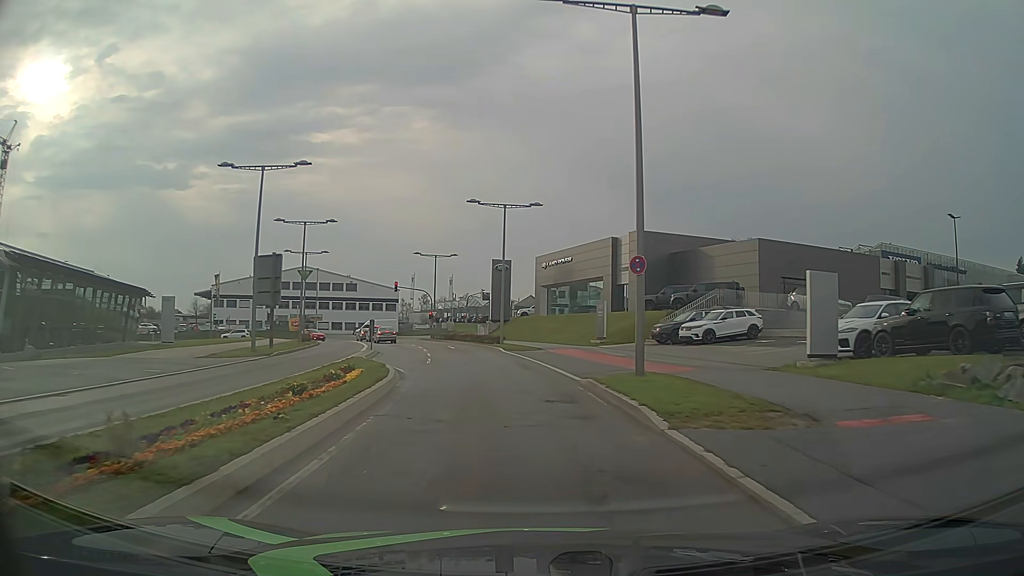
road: secondary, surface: asphalt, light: Day
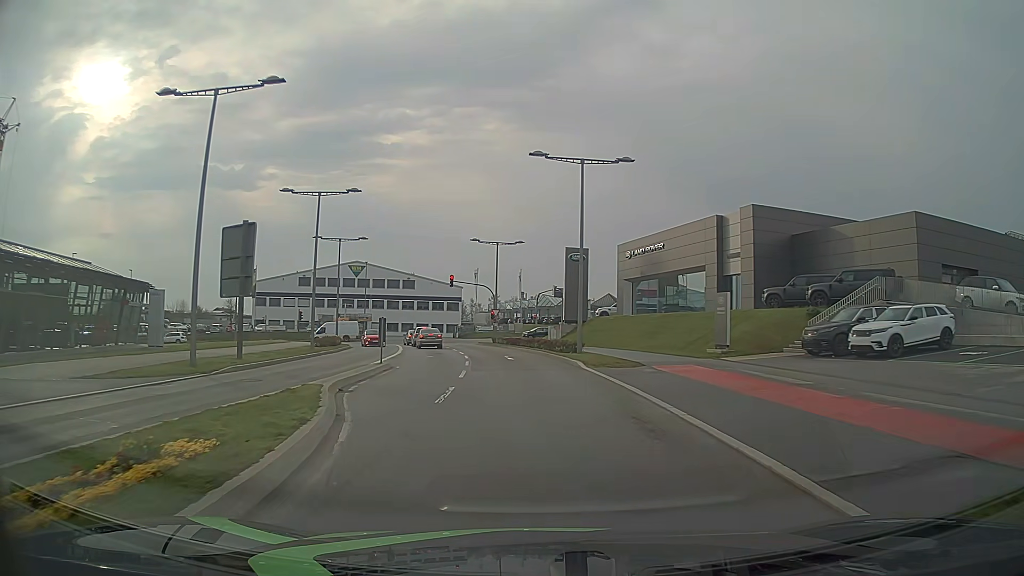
(-0.6, +12.2) m; -6°
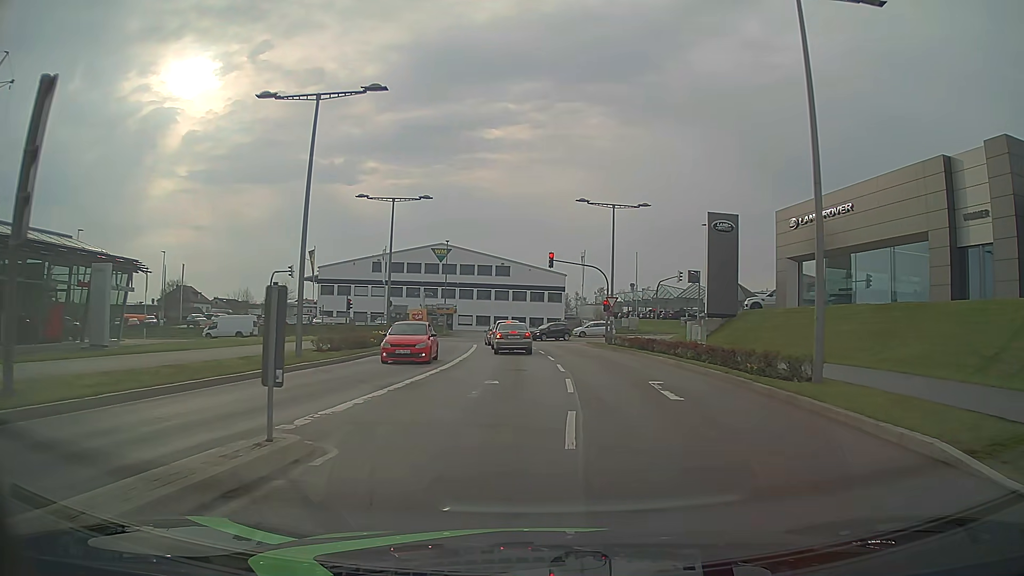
(-1.4, +16.7) m; -9°
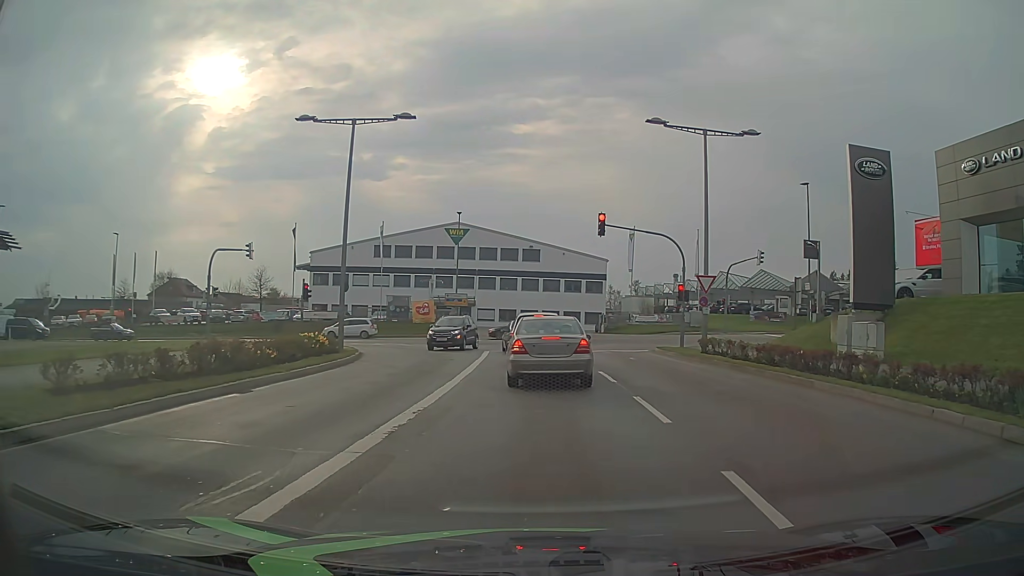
(-0.5, +16.0) m; -2°
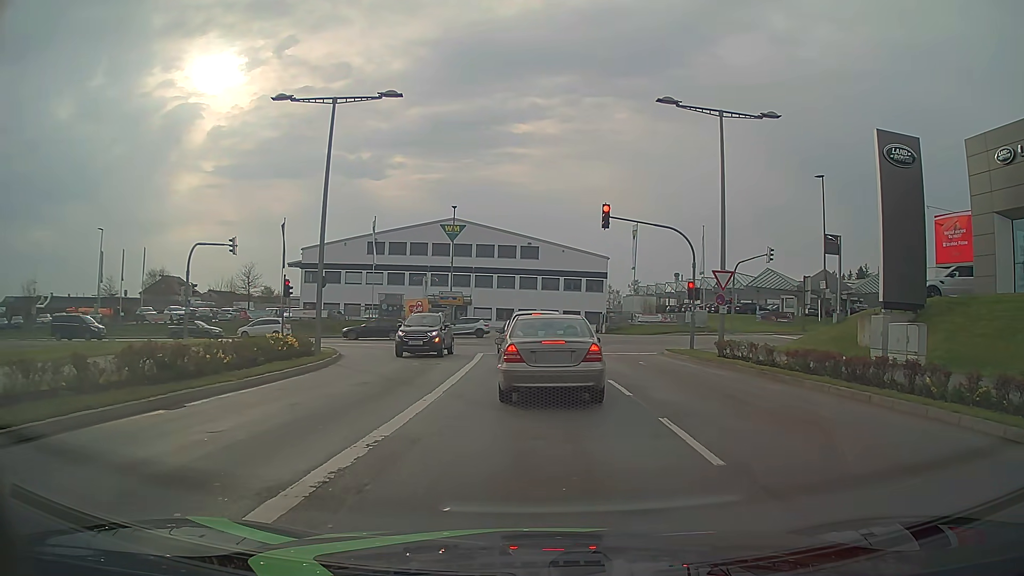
(0.0, +2.5) m; 0°
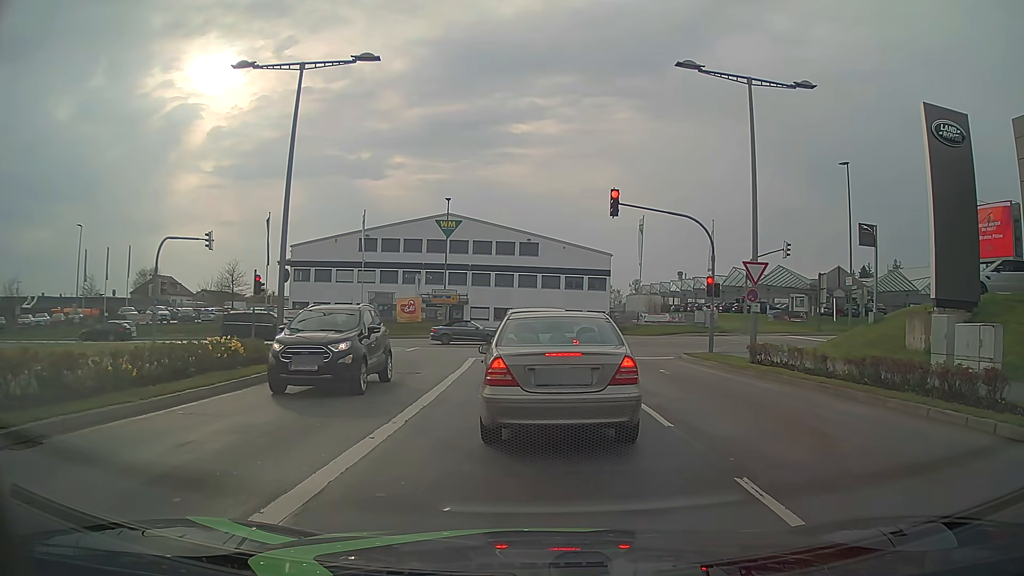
(0.0, +3.4) m; 0°
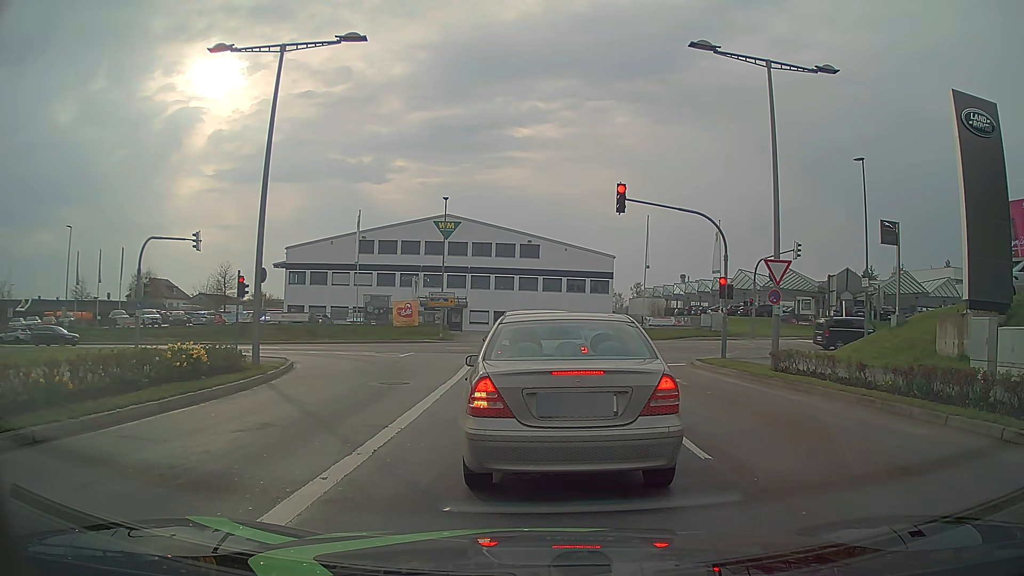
(0.0, +1.7) m; -2°
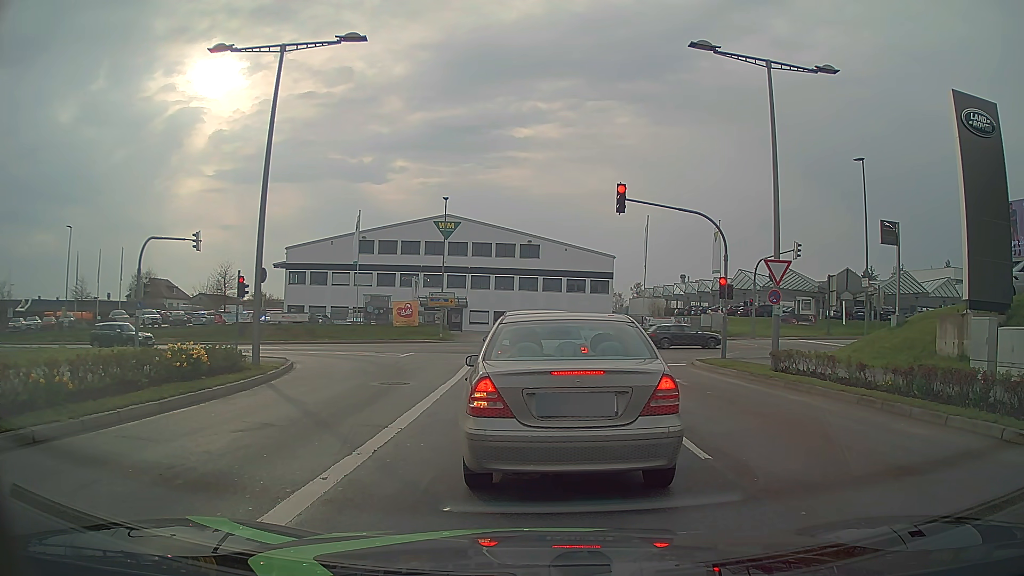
(0.0, 0.0) m; 0°
(0, +10) (0, +20) (-1, +30) (-5, +39) (-14, +44) (-23, +47) (-33, +47) (-43, +47) (-53, +47) (-63, +47) m
